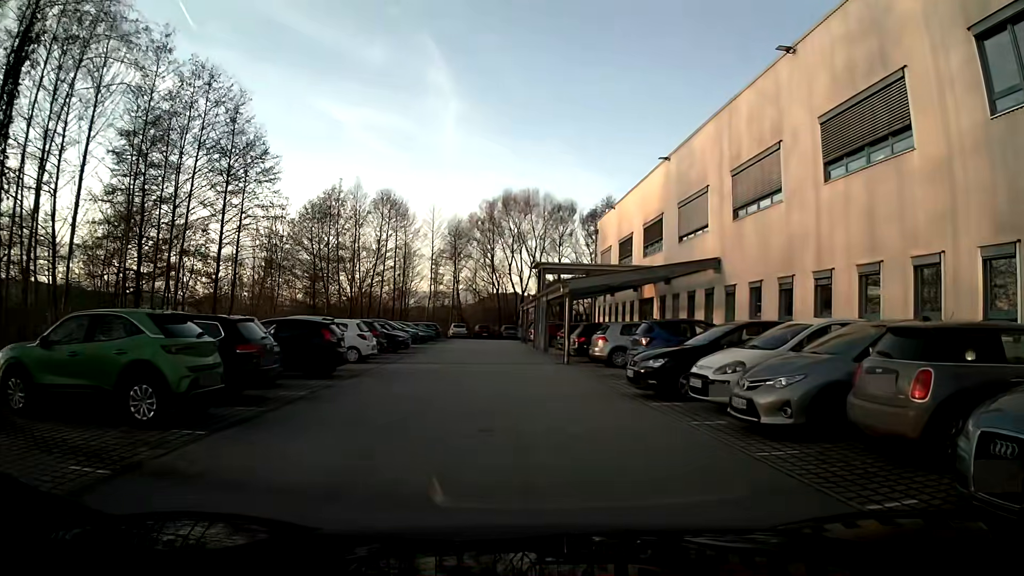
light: Day
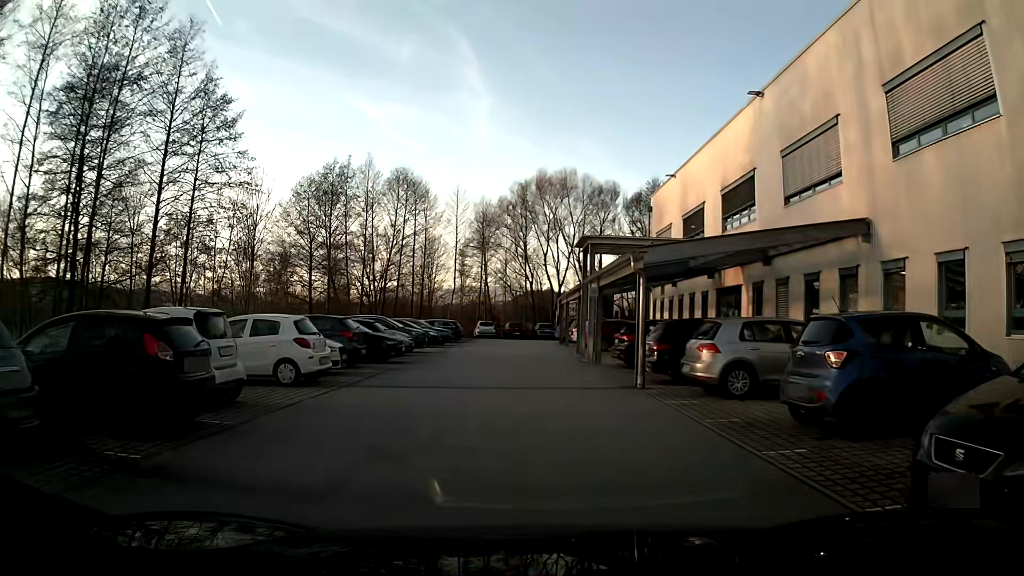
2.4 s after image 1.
(-0.5, +9.2) m; -2°
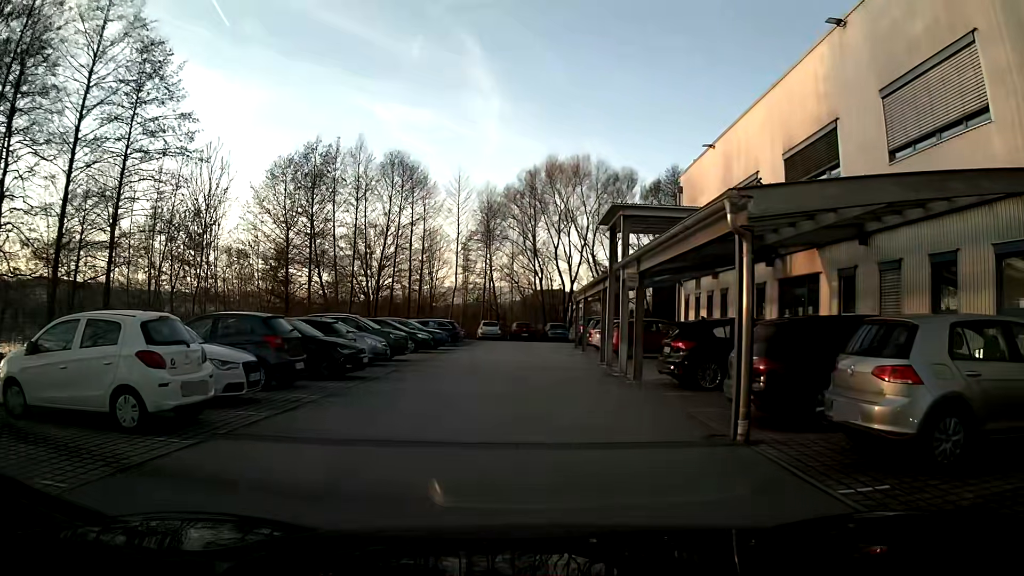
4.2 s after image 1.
(0.0, +6.2) m; 0°
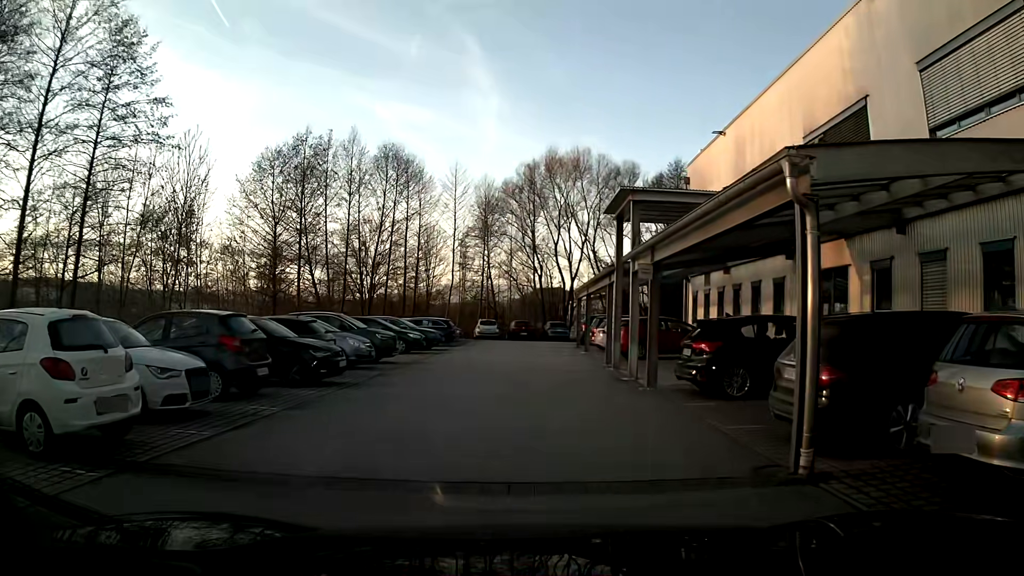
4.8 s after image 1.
(0.0, +1.9) m; 0°
